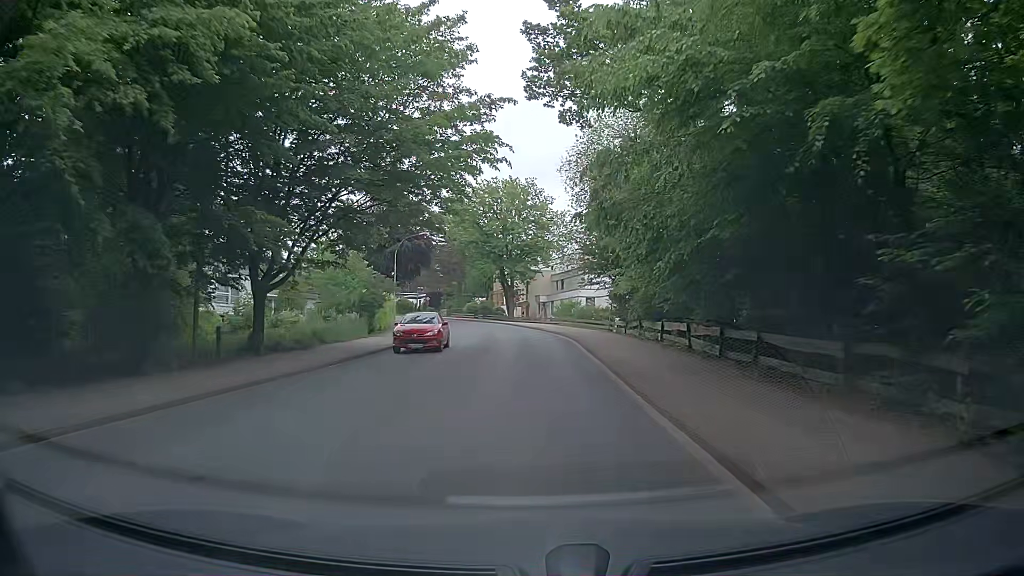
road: unclassified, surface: asphalt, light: Day
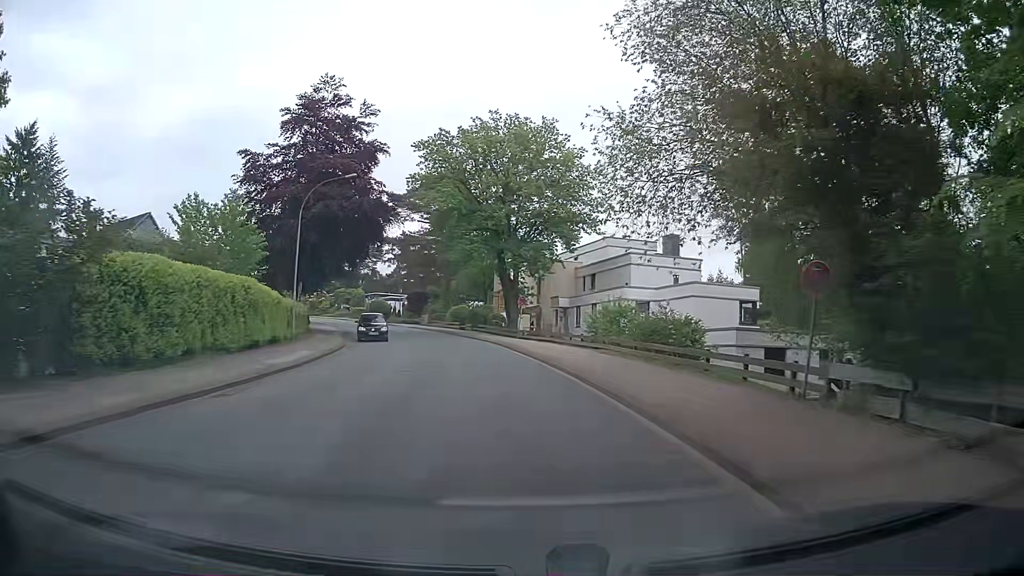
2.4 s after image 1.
(+0.1, +26.1) m; 0°
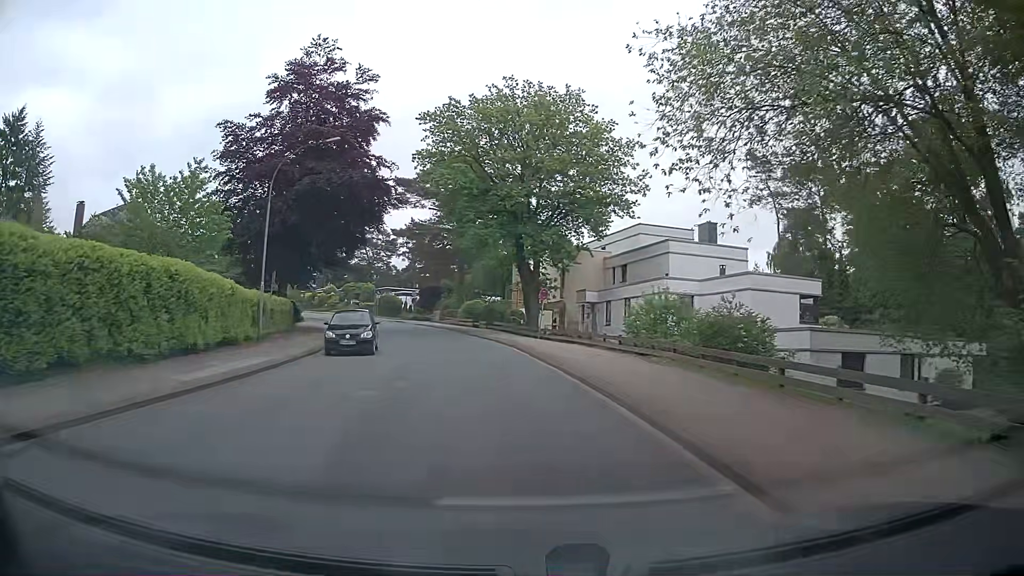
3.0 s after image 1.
(-0.1, +6.2) m; -3°
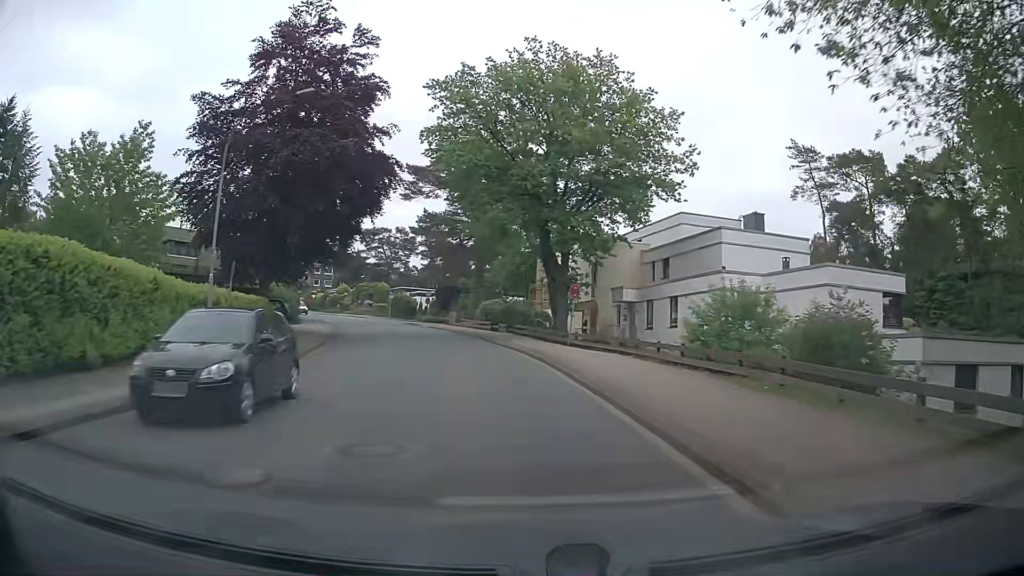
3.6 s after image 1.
(-0.1, +6.2) m; -2°
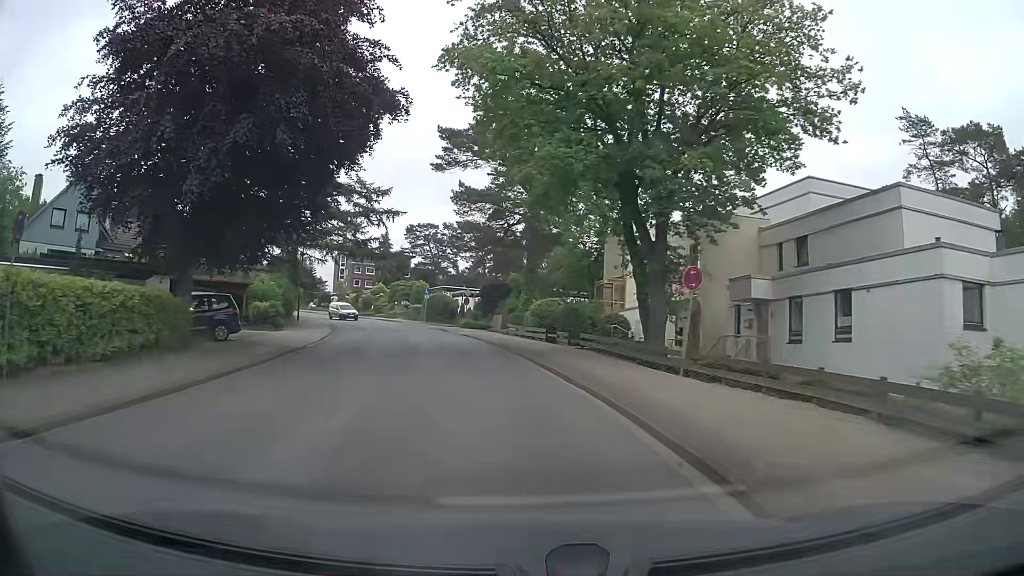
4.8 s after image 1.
(-0.5, +12.7) m; -5°
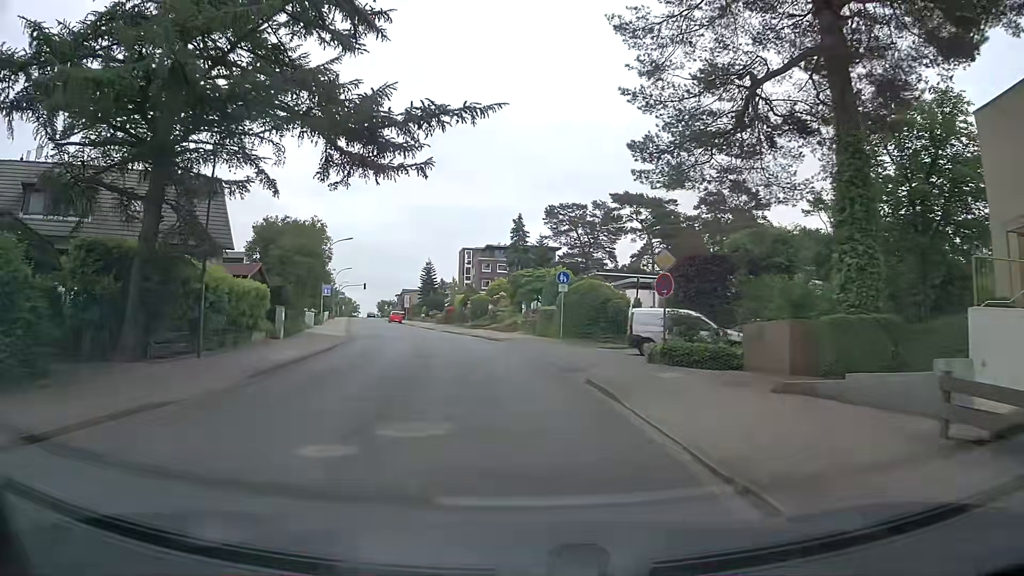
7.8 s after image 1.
(-3.6, +31.6) m; -13°
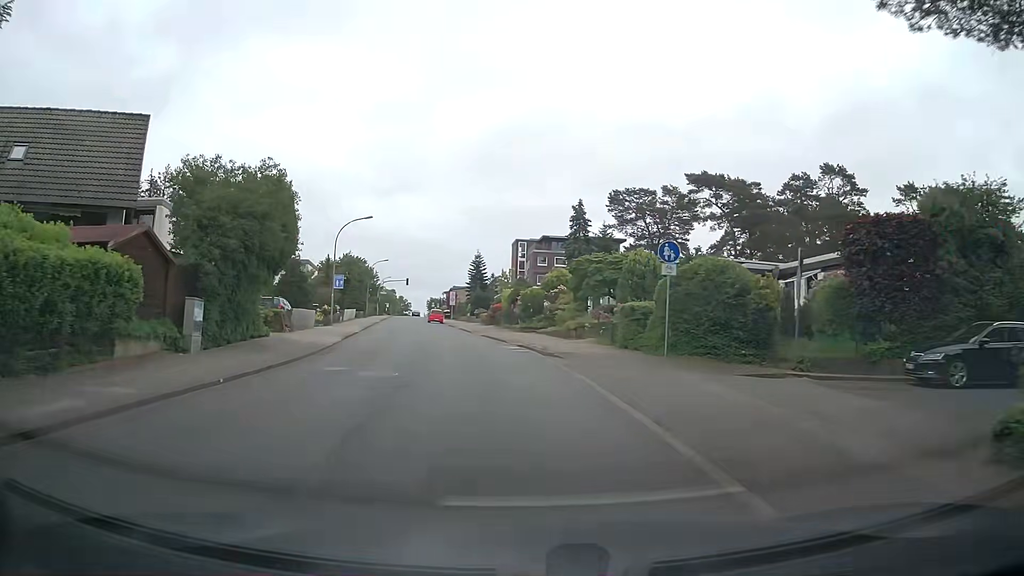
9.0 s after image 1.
(-0.6, +12.7) m; -4°
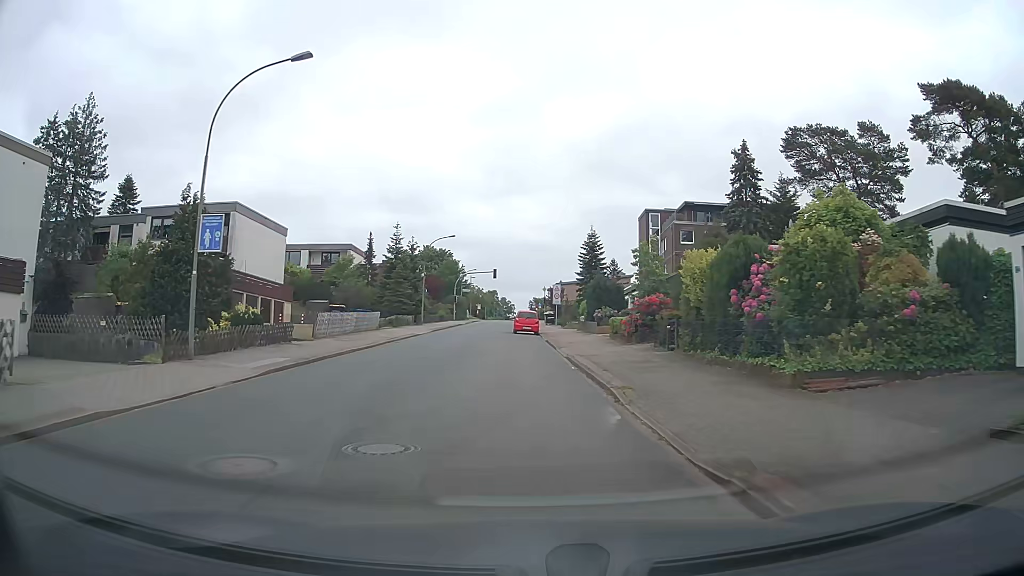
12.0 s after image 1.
(-3.4, +31.9) m; -10°
(0, +10) (-1, +20) (-2, +30) (-3, +40) (-3, +50) (-2, +60) (-2, +70) (-2, +80) (-2, +90) (-2, +100) m
